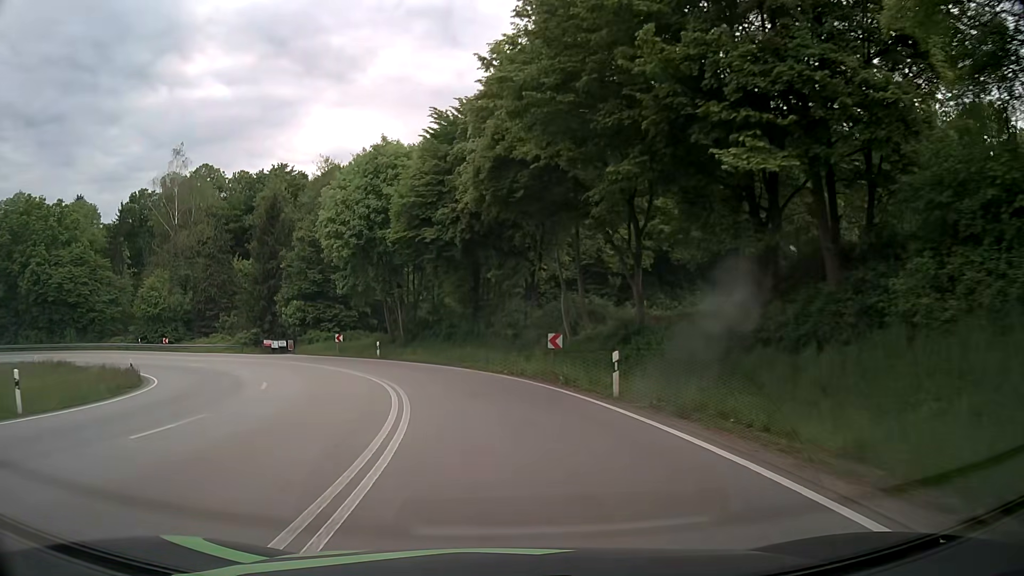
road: primary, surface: asphalt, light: Day
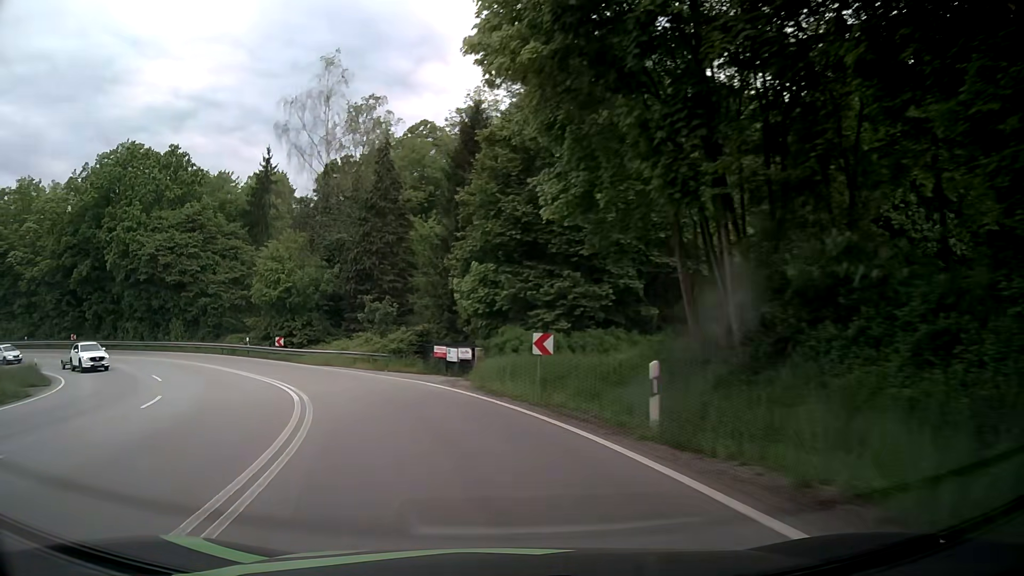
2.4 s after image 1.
(-4.6, +31.1) m; -22°
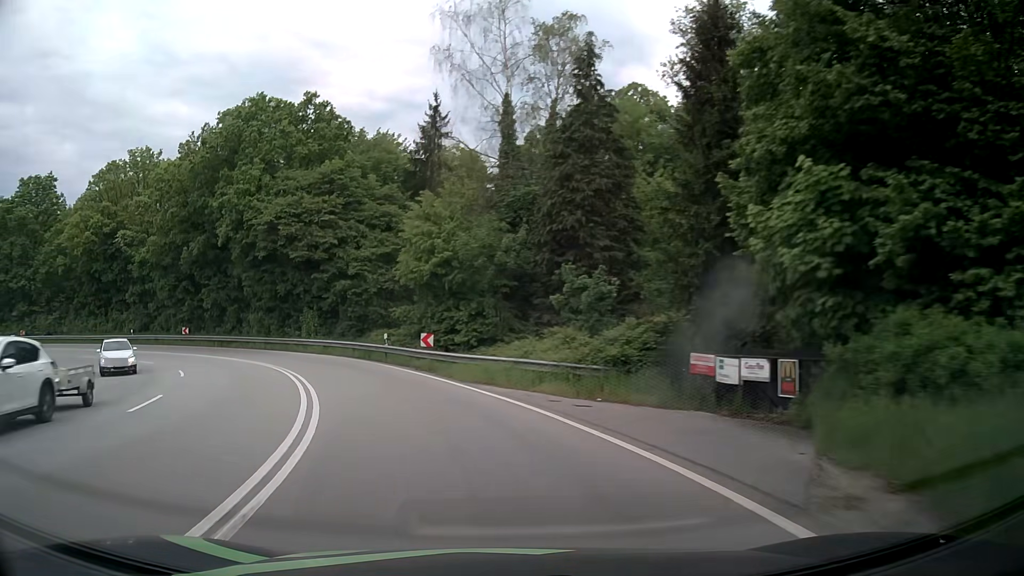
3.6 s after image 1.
(-2.4, +15.3) m; -18°
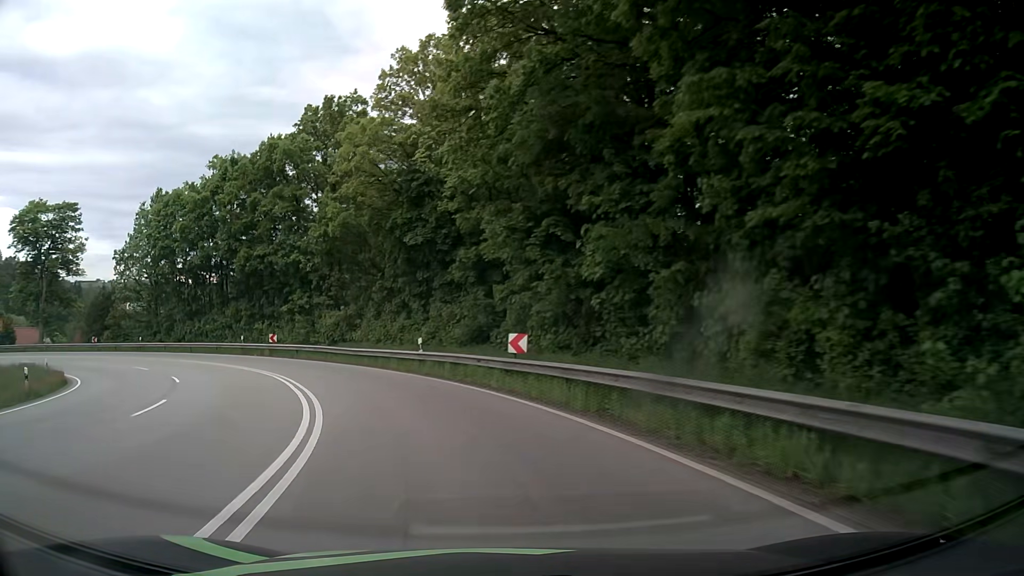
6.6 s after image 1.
(-13.2, +35.6) m; -41°
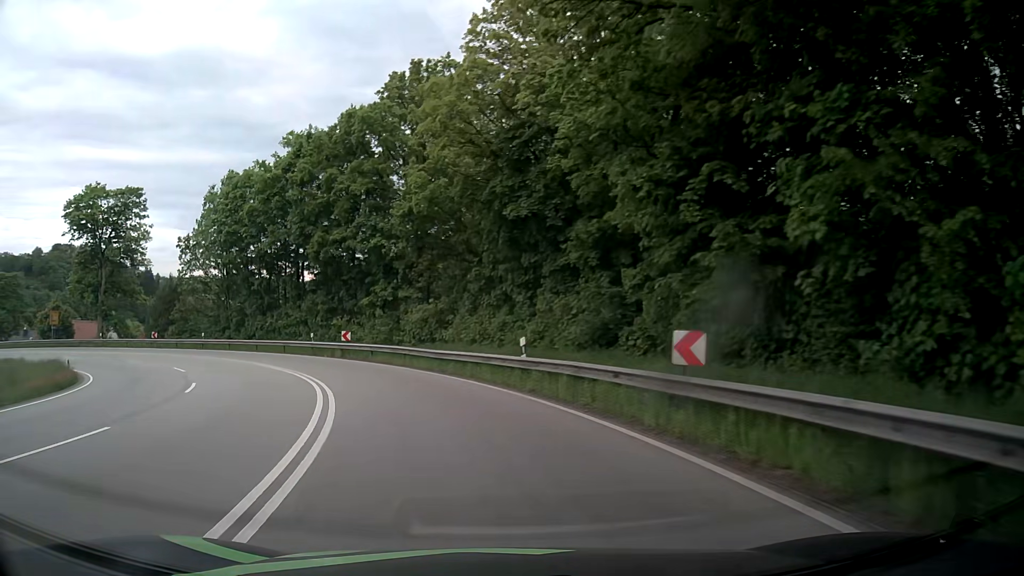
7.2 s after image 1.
(-0.7, +7.6) m; -10°
(-1, +10) (-3, +20) (-8, +29) (-13, +37) (-20, +44) (-29, +49) (-38, +53) (-48, +55) (-58, +55) (-68, +54) m
